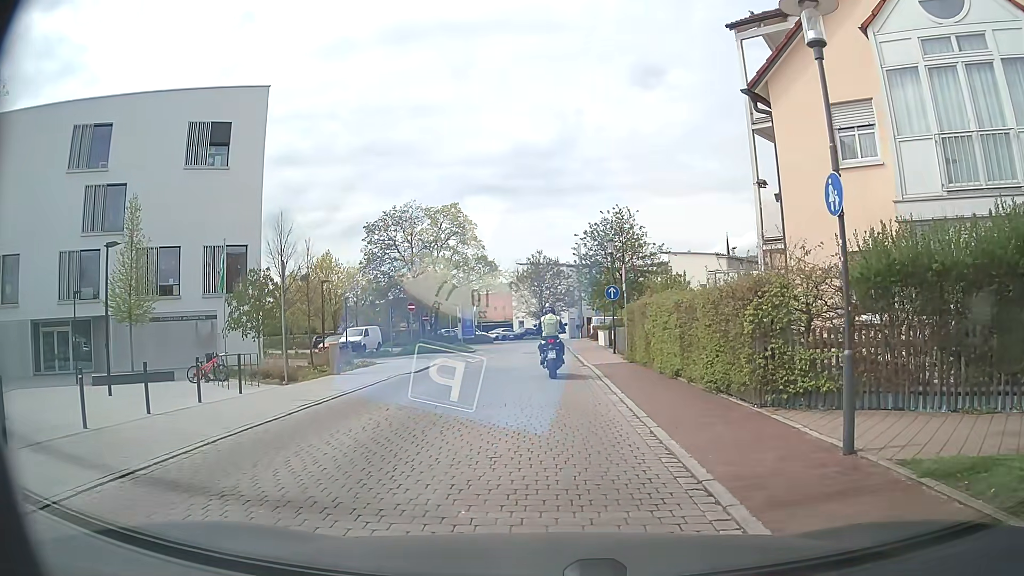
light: Day
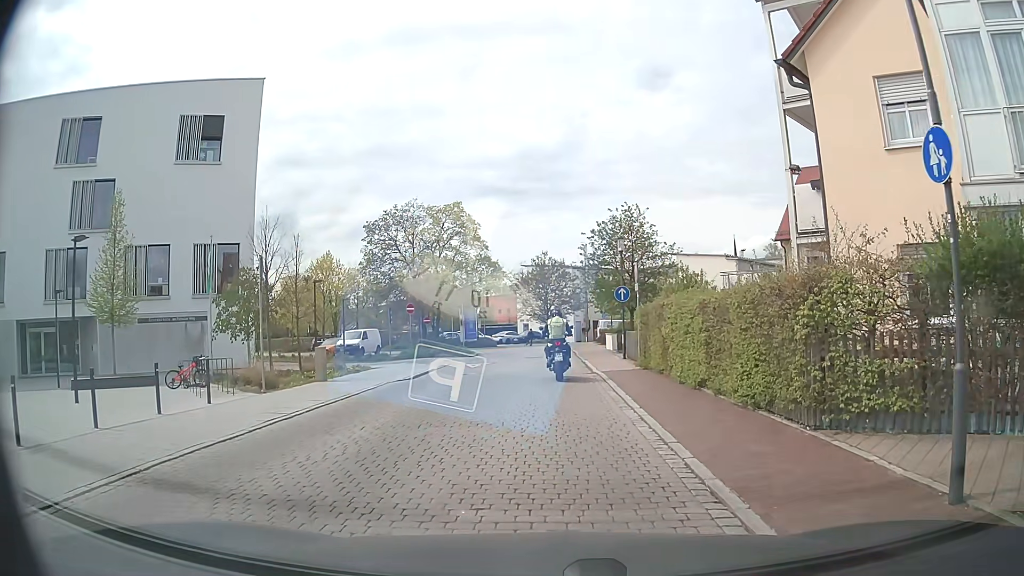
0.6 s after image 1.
(0.0, +1.8) m; +1°
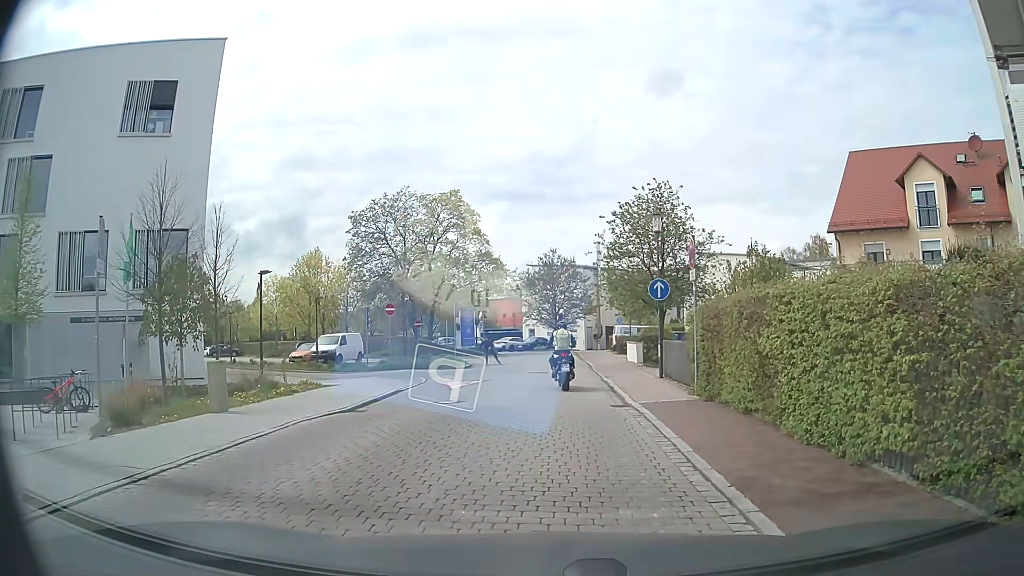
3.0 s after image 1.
(-0.3, +6.9) m; -3°
